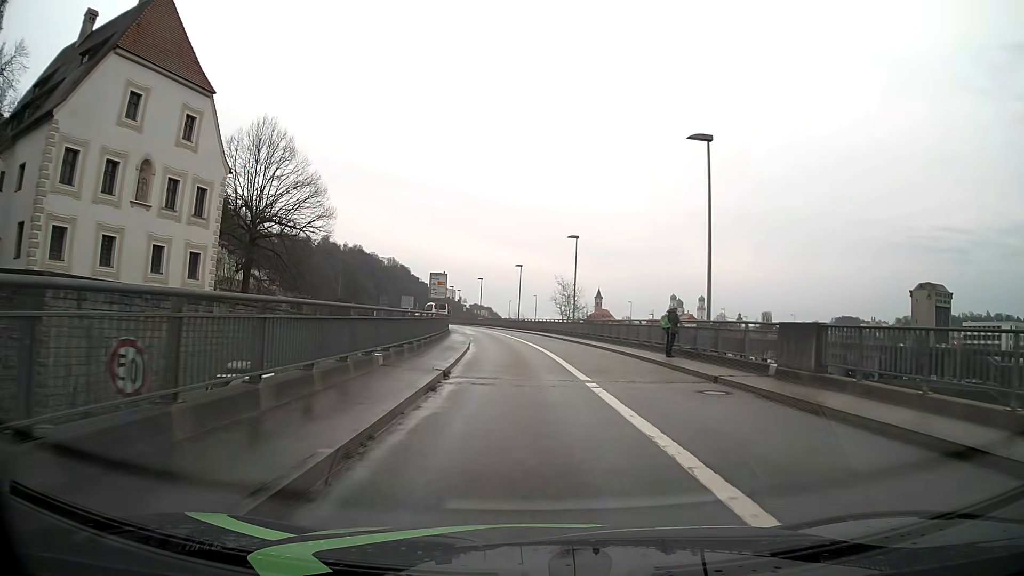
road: primary_link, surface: asphalt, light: Day
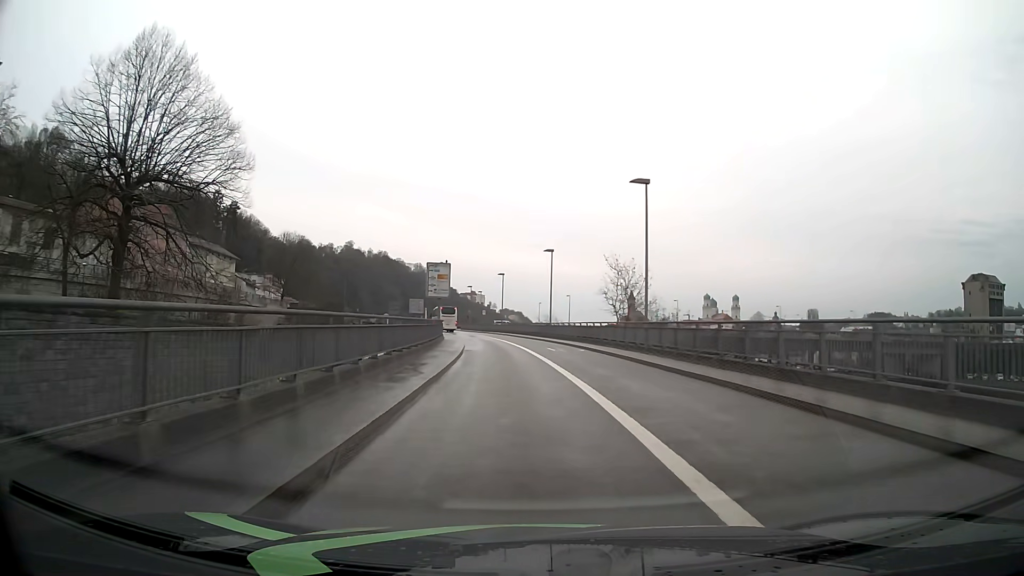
(-0.5, +22.2) m; -3°
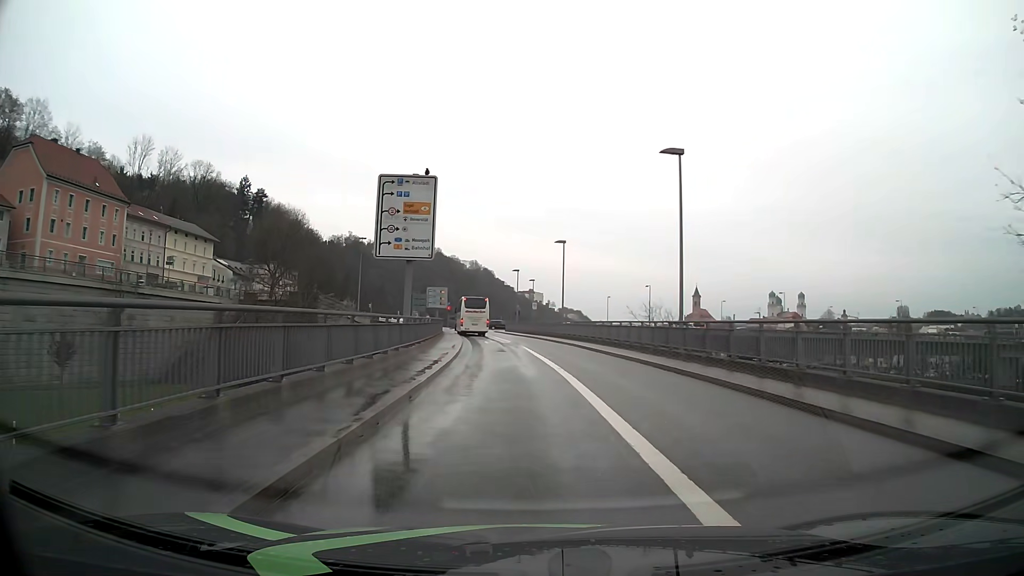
(-1.6, +35.0) m; -5°
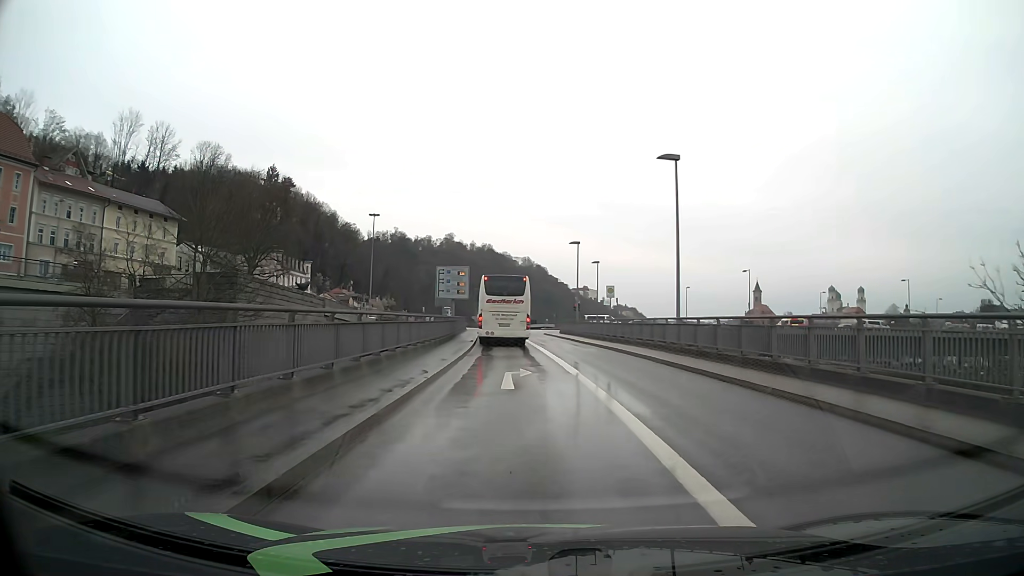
(-1.0, +27.5) m; -5°
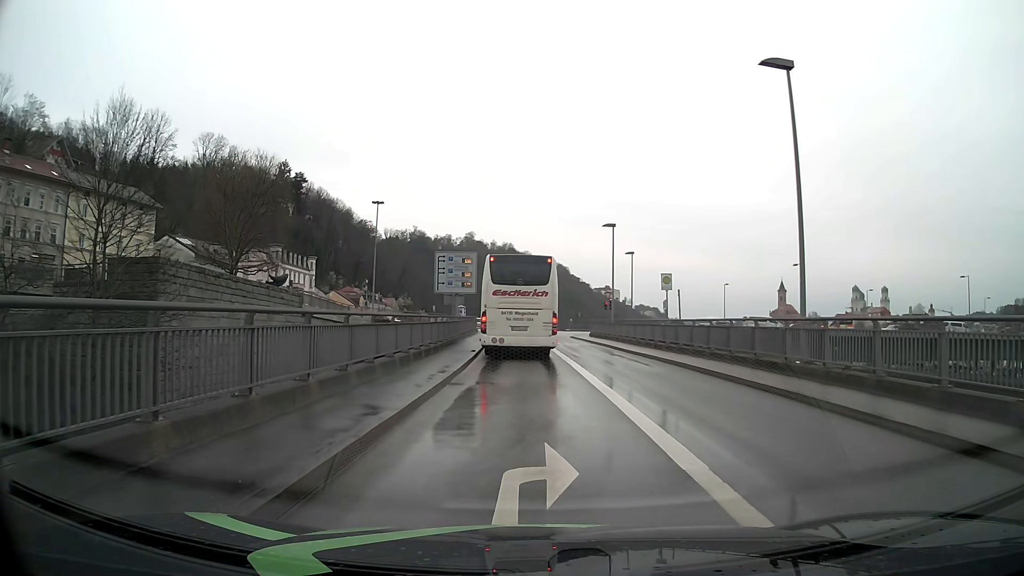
(-0.1, +10.5) m; -1°
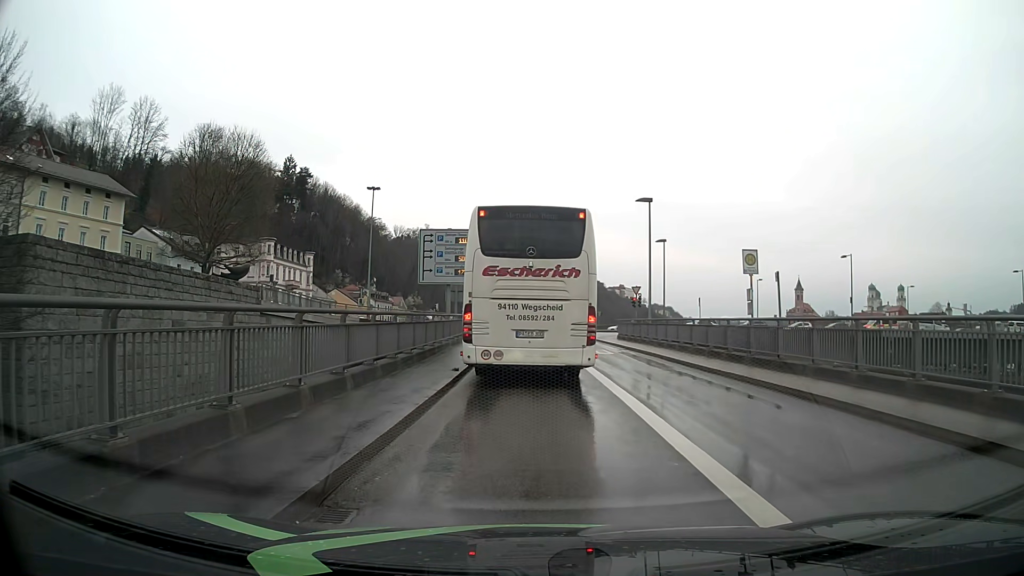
(-0.1, +9.4) m; 0°
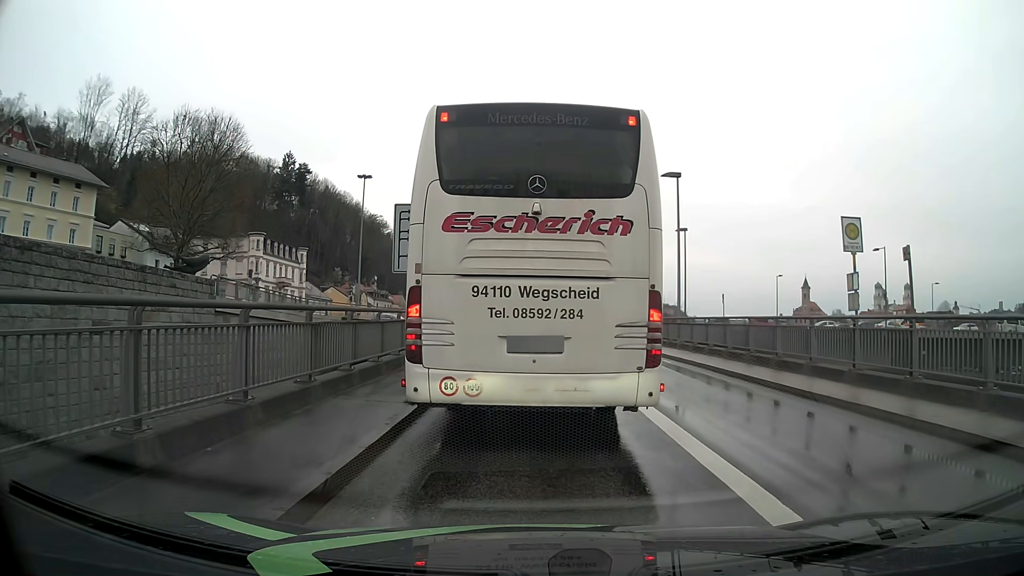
(-0.1, +6.0) m; 0°
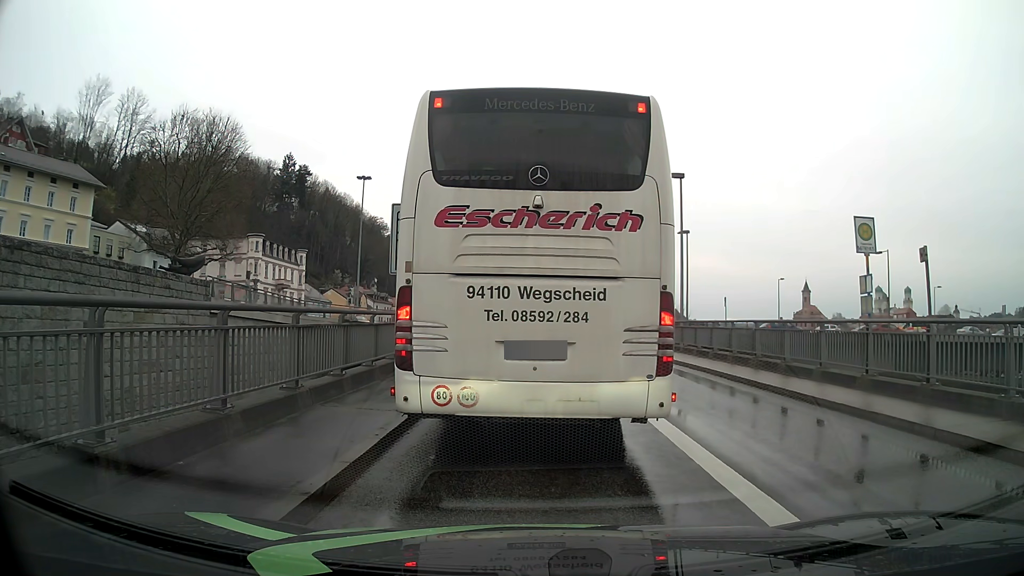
(0.0, +0.5) m; 0°
